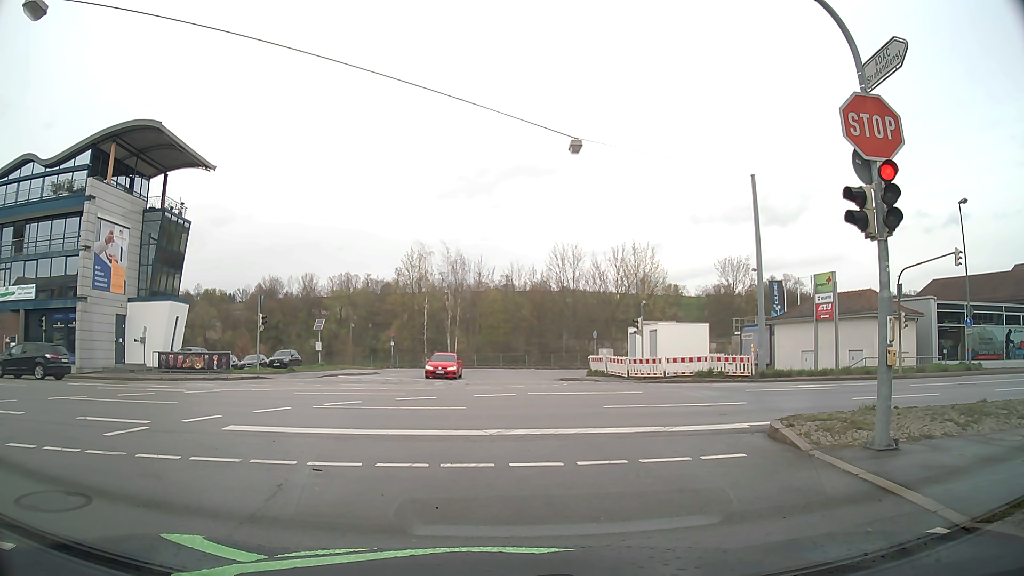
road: tertiary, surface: asphalt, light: Day
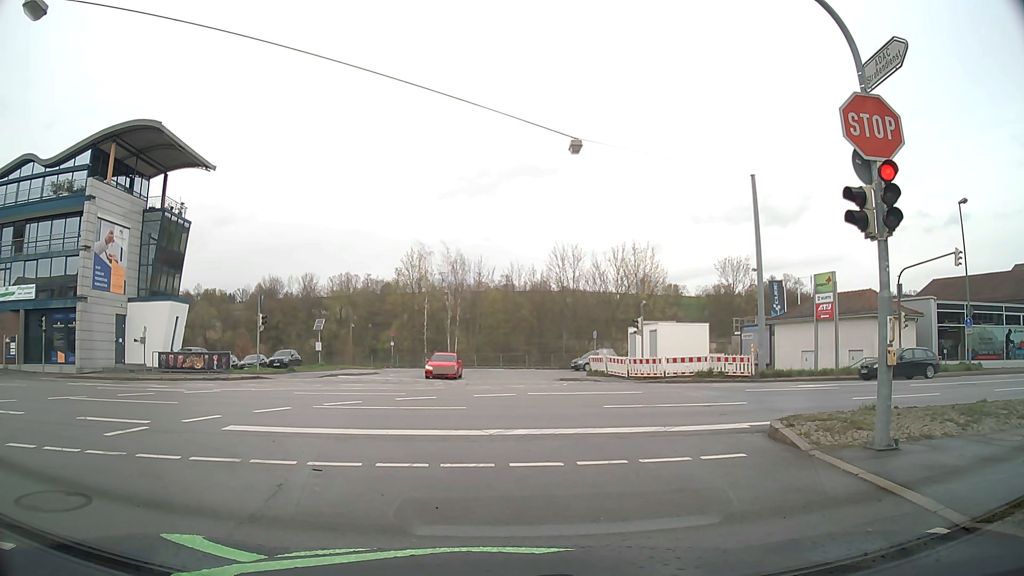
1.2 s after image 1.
(0.0, 0.0) m; 0°
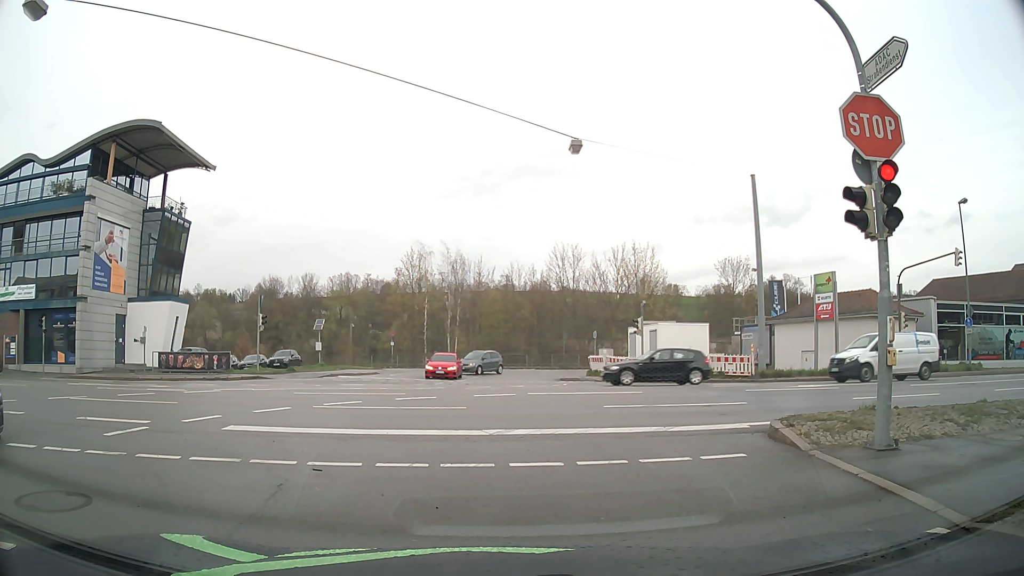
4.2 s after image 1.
(0.0, 0.0) m; 0°
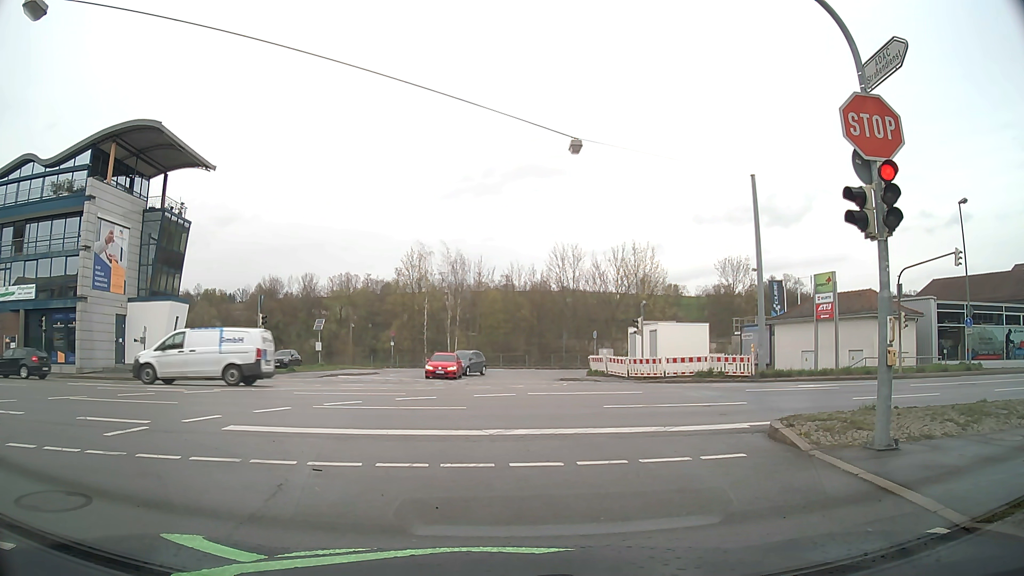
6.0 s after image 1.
(0.0, 0.0) m; 0°
(-1, +10) (-3, +20) (-11, +25) (-21, +25) (-31, +25) (-41, +24) (-51, +23) (-61, +23) (-71, +22) (-81, +22) m
